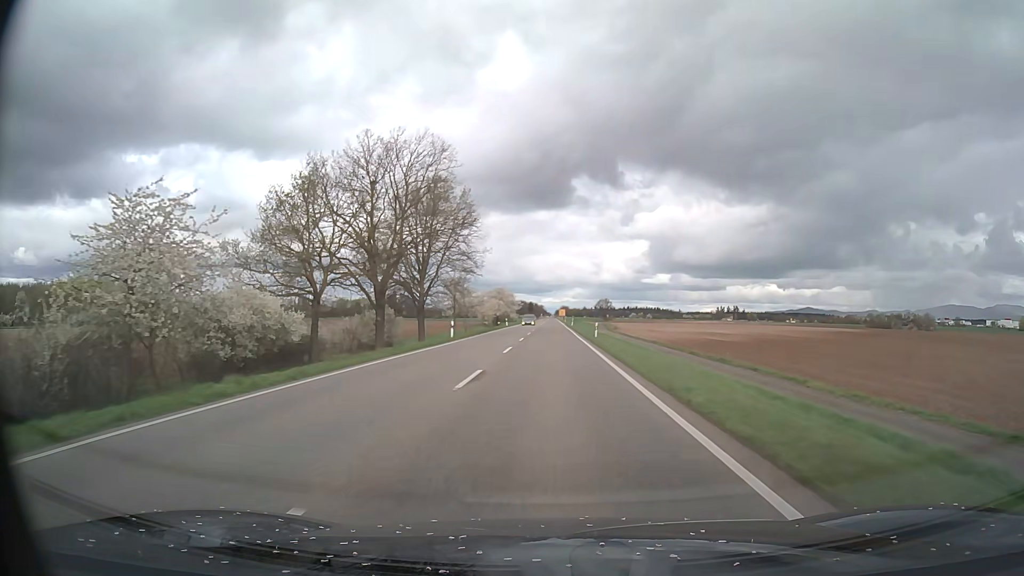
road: primary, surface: asphalt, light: Day
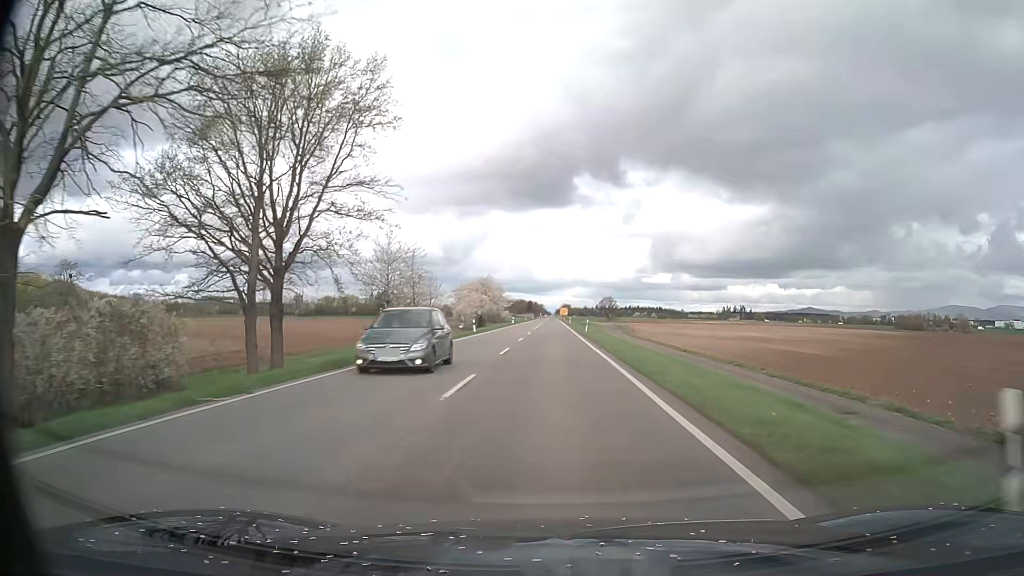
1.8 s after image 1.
(-0.1, +37.6) m; 0°
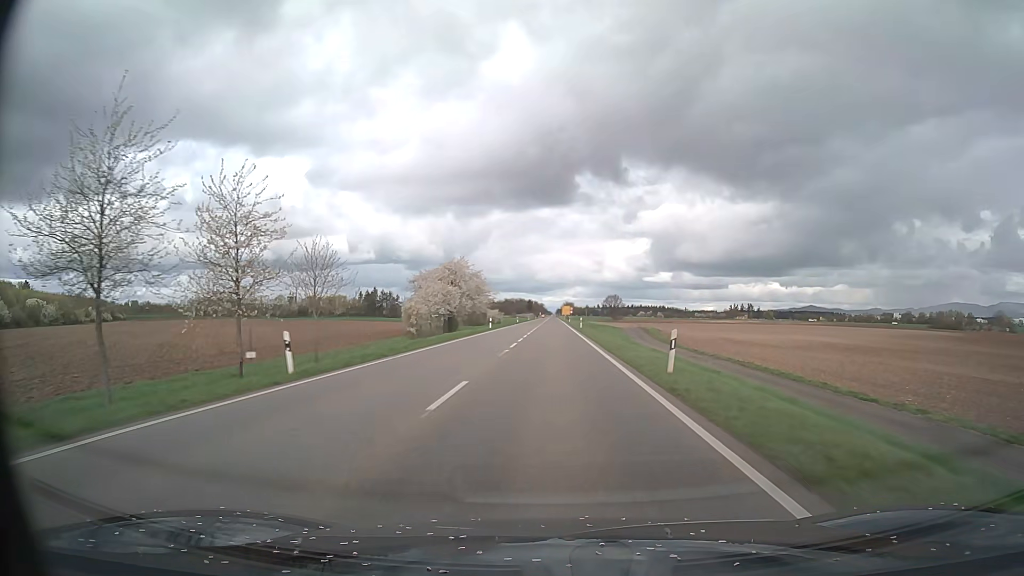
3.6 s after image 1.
(-0.1, +37.5) m; 0°
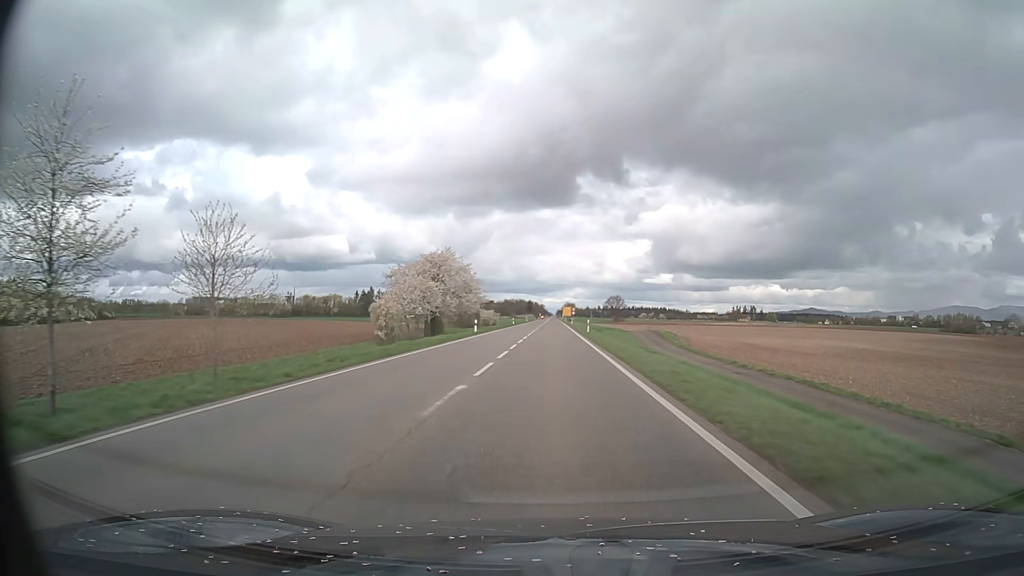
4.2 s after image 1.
(0.0, +12.5) m; 0°
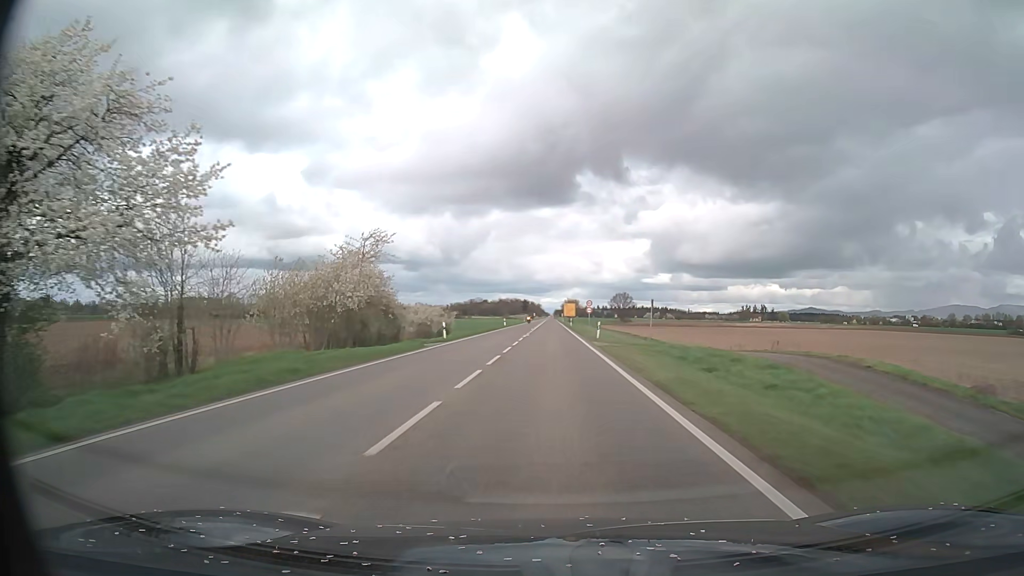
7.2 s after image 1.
(+0.3, +62.6) m; 0°
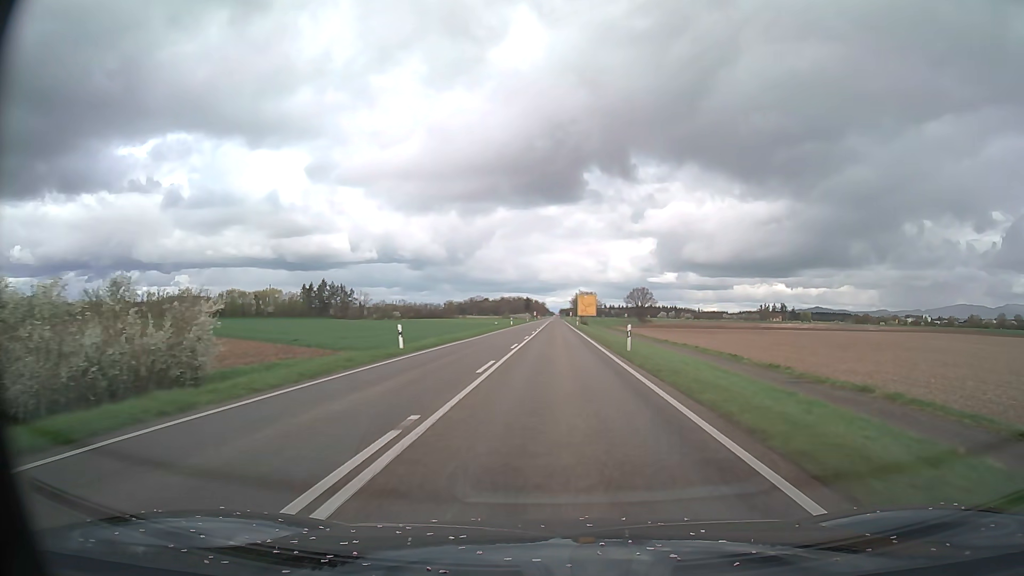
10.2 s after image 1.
(-0.3, +62.7) m; 0°
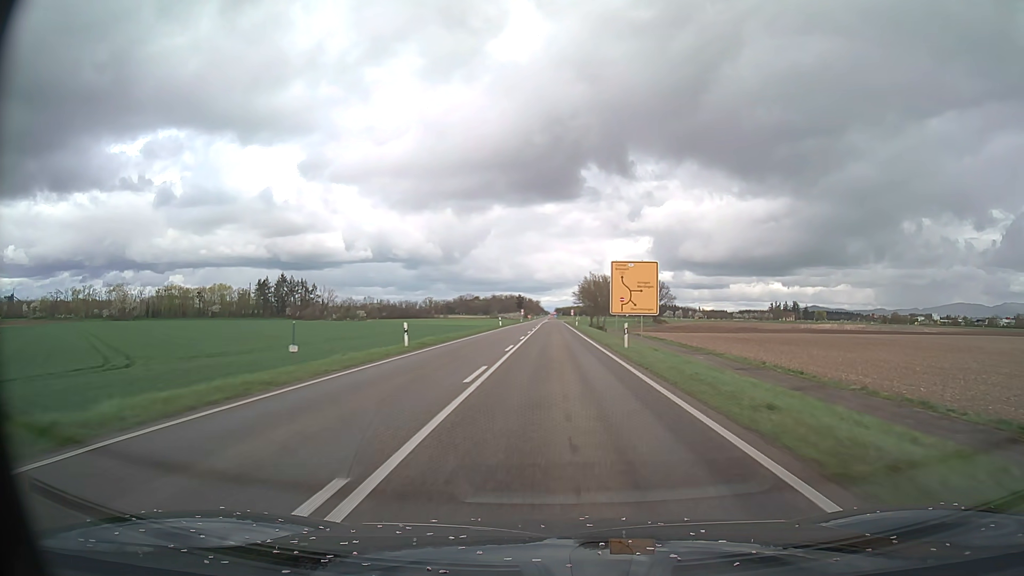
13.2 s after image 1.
(+0.1, +62.4) m; 0°
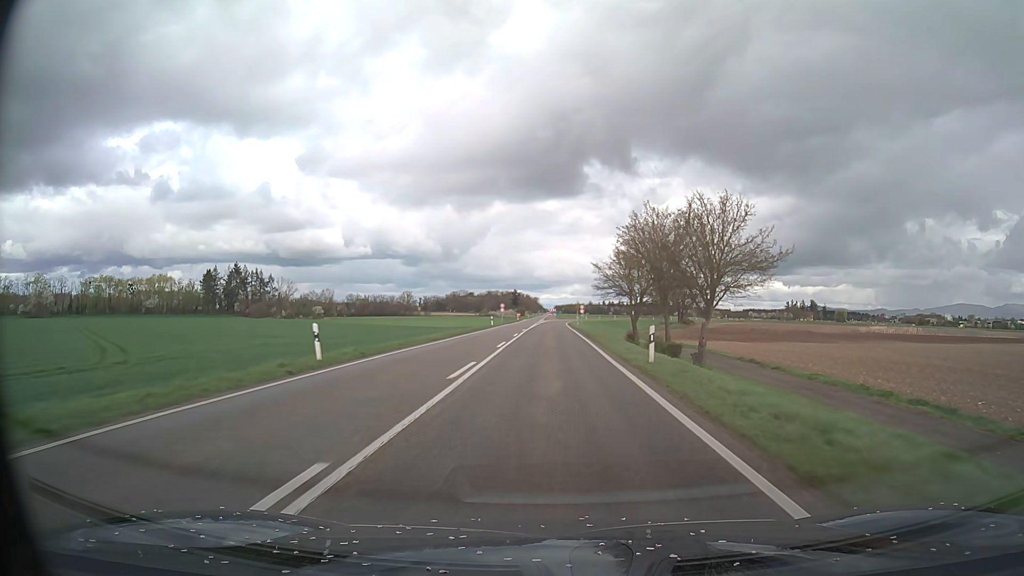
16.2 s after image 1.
(+0.1, +58.6) m; 0°
(0, +10) (0, +20) (0, +30) (0, +40) (0, +50) (0, +60) (0, +70) (0, +80) (0, +90) (0, +100) m
